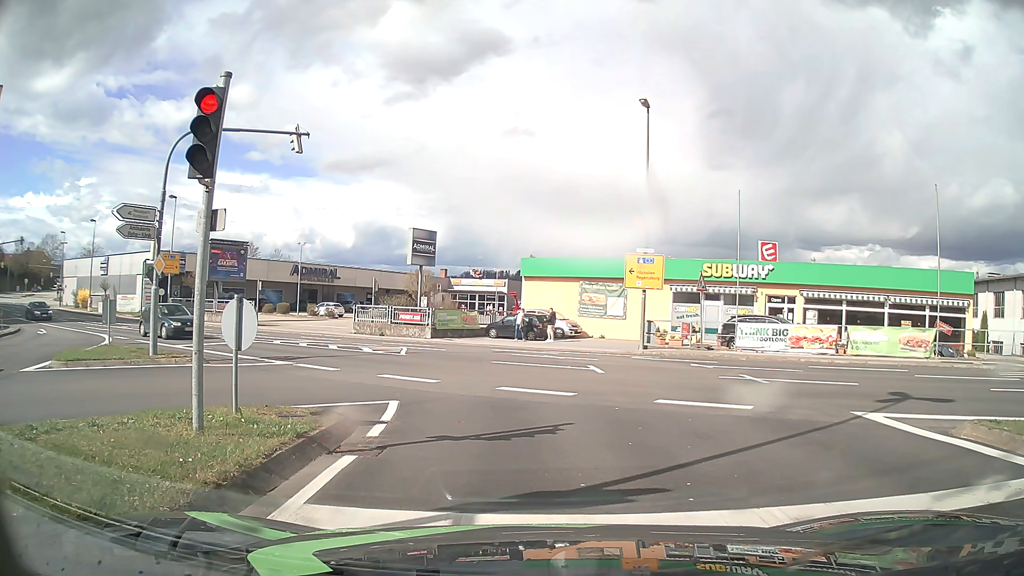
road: tertiary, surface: asphalt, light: Day
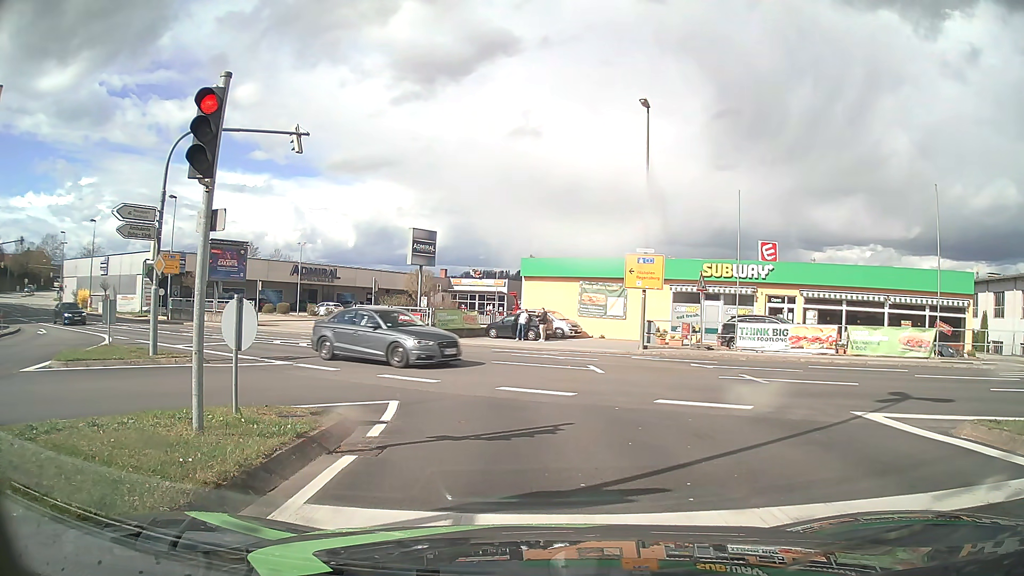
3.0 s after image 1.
(0.0, 0.0) m; 0°
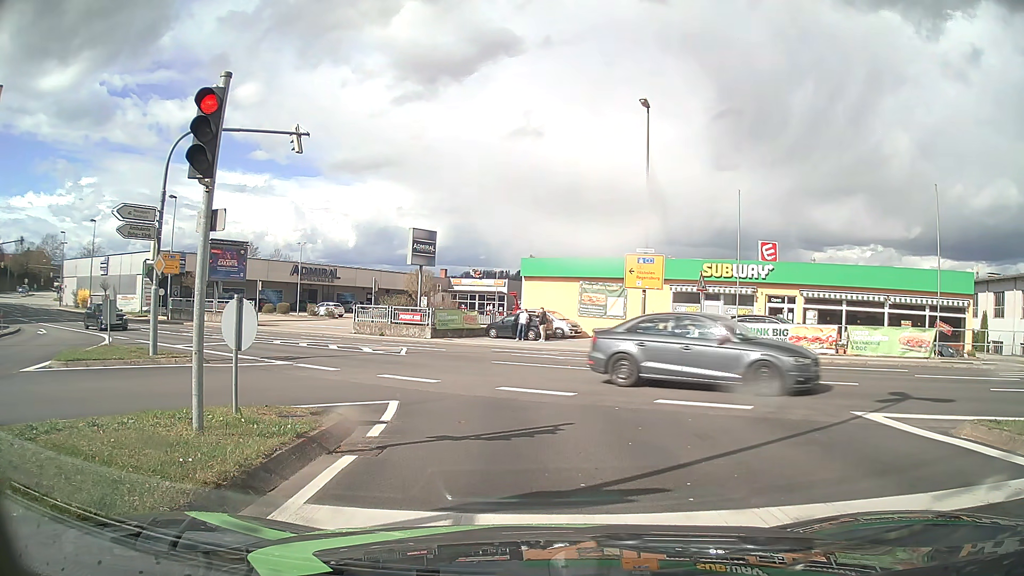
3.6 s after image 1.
(0.0, 0.0) m; 0°
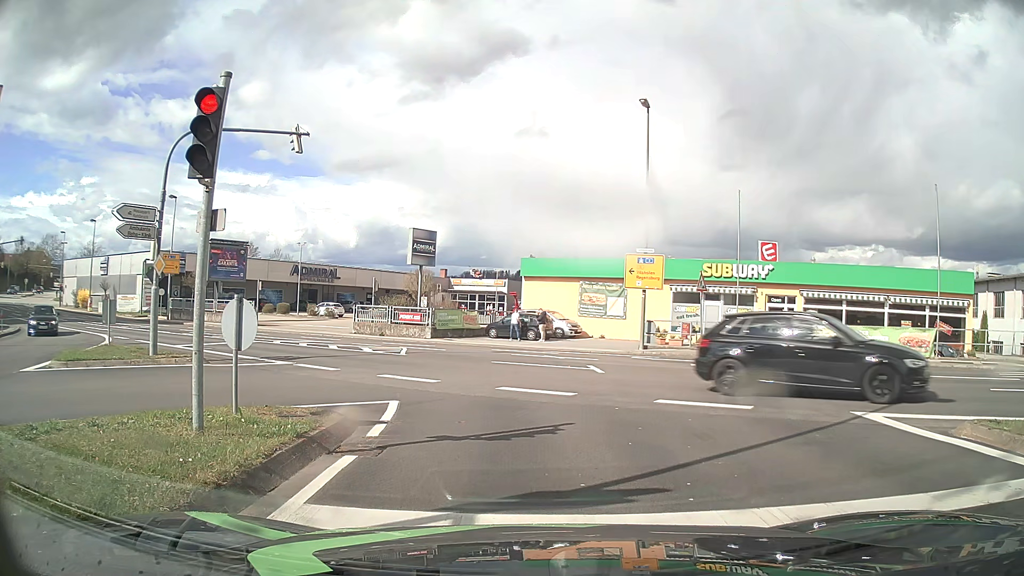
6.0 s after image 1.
(0.0, 0.0) m; 0°
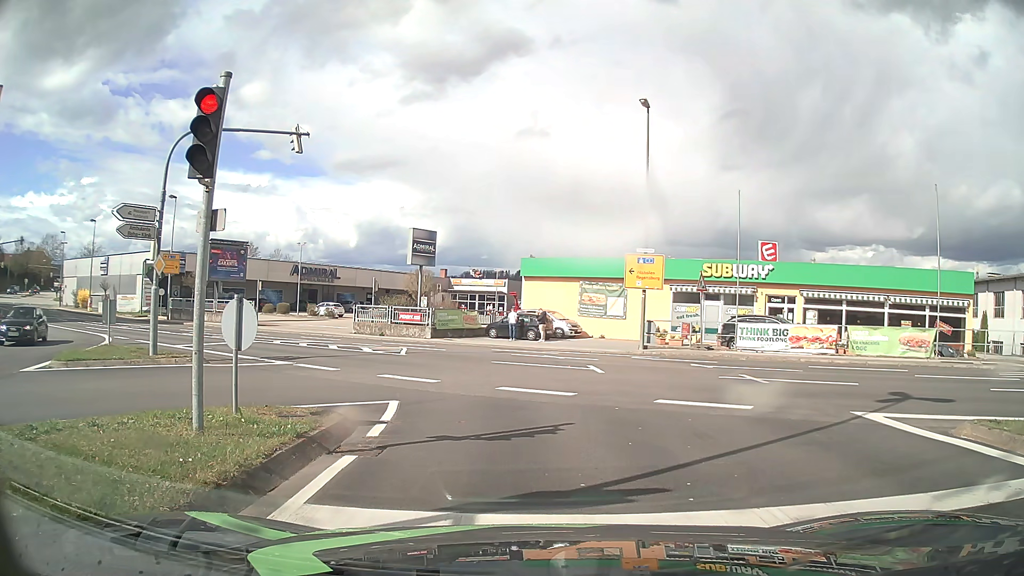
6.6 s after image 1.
(0.0, 0.0) m; 0°
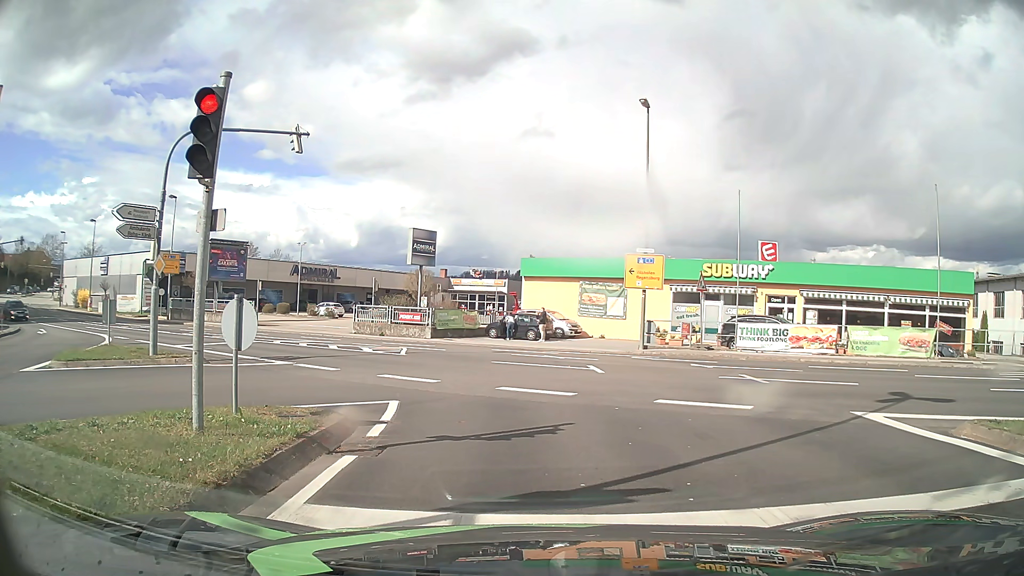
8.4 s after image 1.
(0.0, 0.0) m; 0°
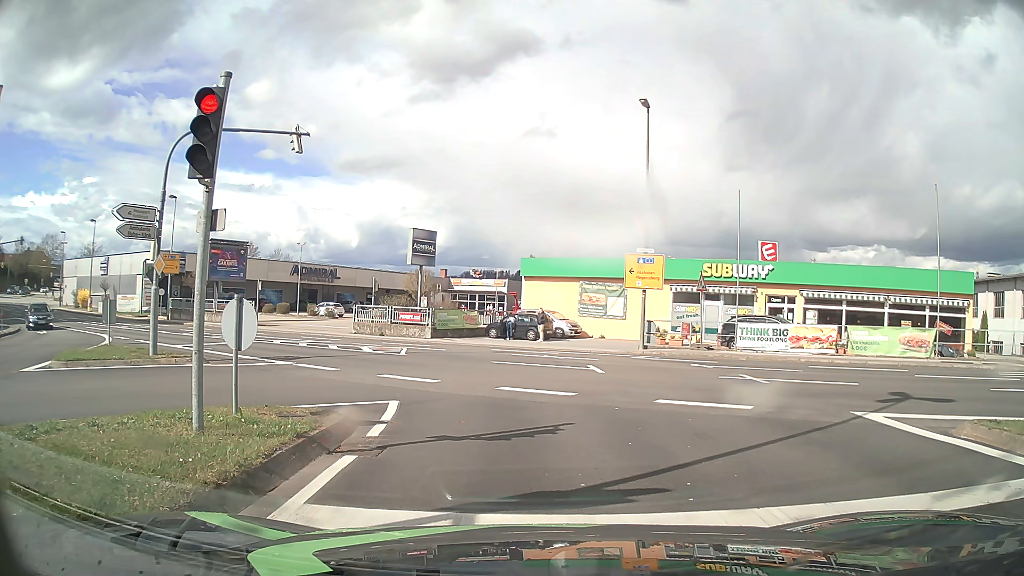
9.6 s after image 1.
(0.0, 0.0) m; 0°
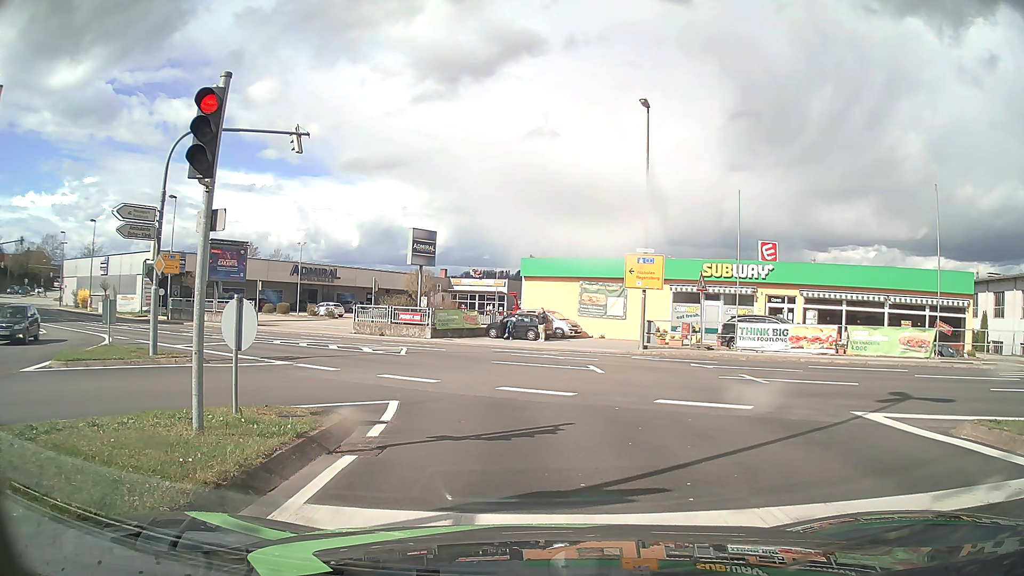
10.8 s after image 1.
(0.0, 0.0) m; 0°
